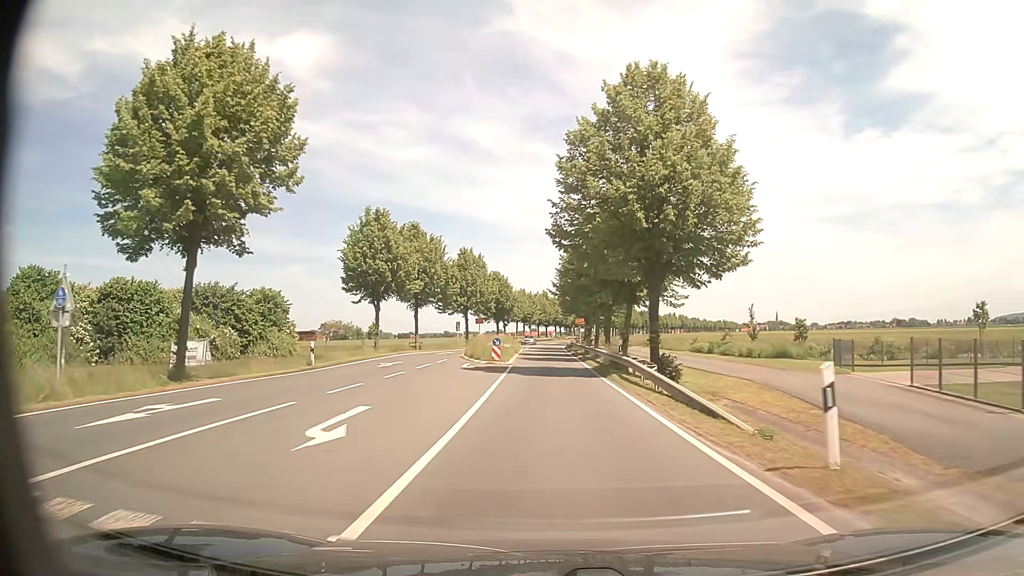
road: primary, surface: asphalt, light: Day
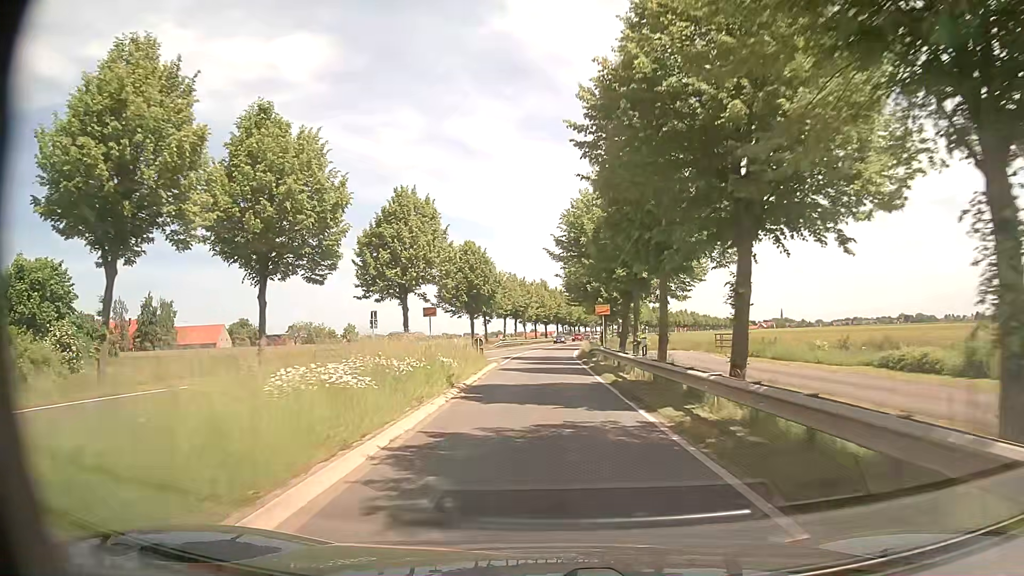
(0.0, +32.0) m; 0°
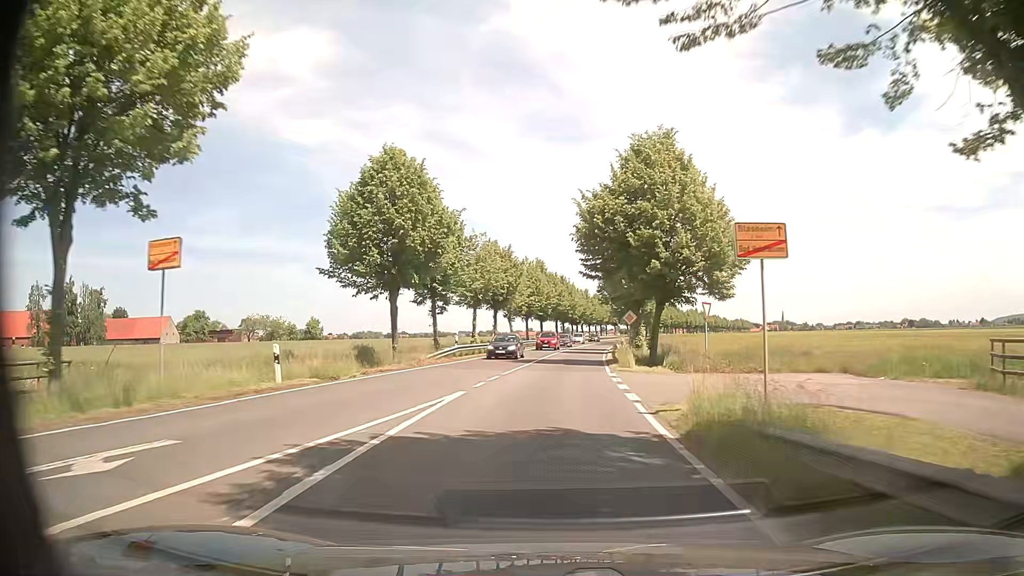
(-0.2, +32.7) m; 0°
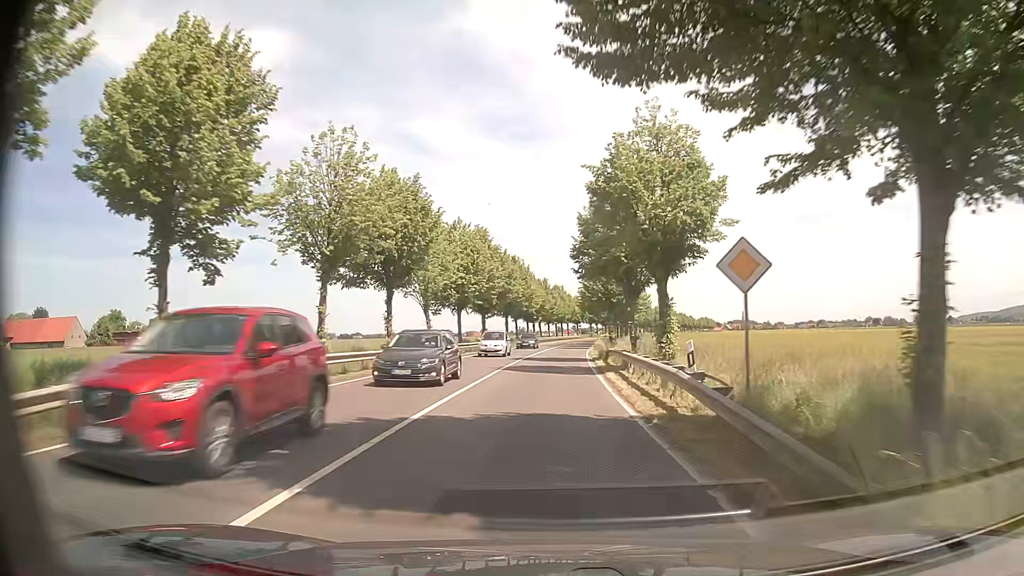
(+1.0, +27.6) m; +4°
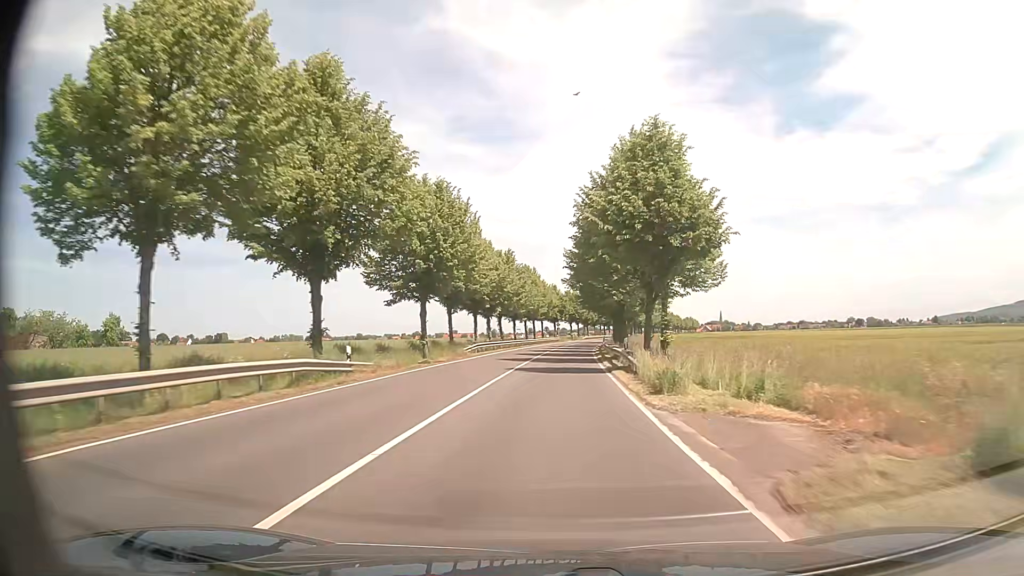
(+0.7, +41.4) m; +2°
(0, +10) (0, +20) (0, +30) (+1, +40) (+1, +50) (+2, +60) (+3, +70) (+4, +80) (+5, +90) (+6, +100) m
